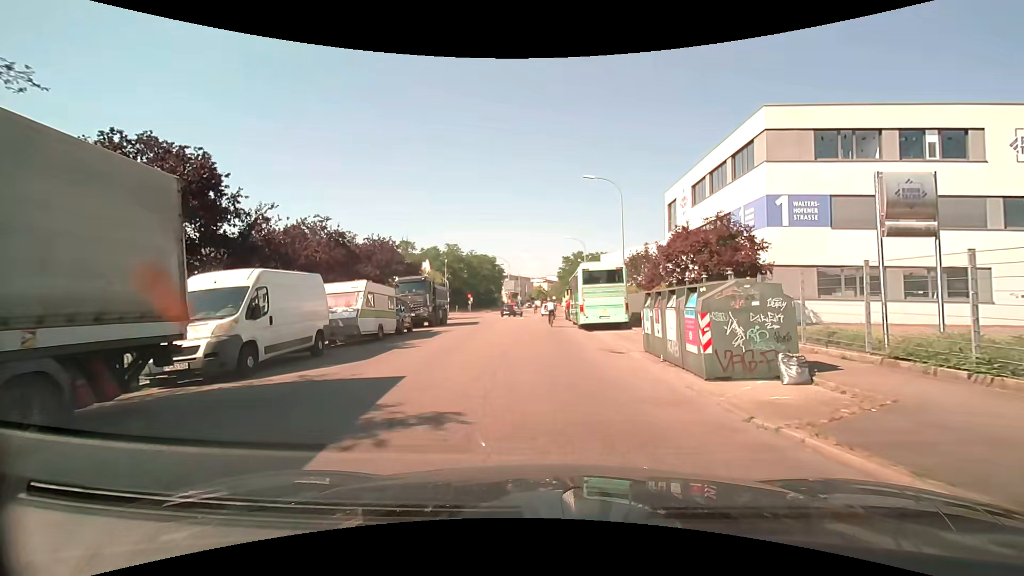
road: unclassified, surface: asphalt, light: Day
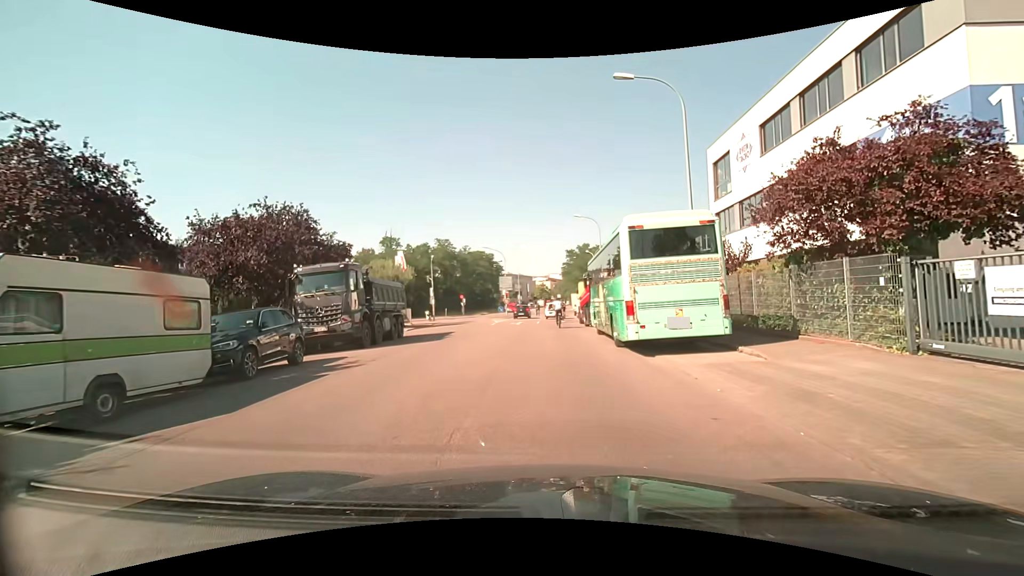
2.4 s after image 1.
(-0.1, +13.4) m; 0°
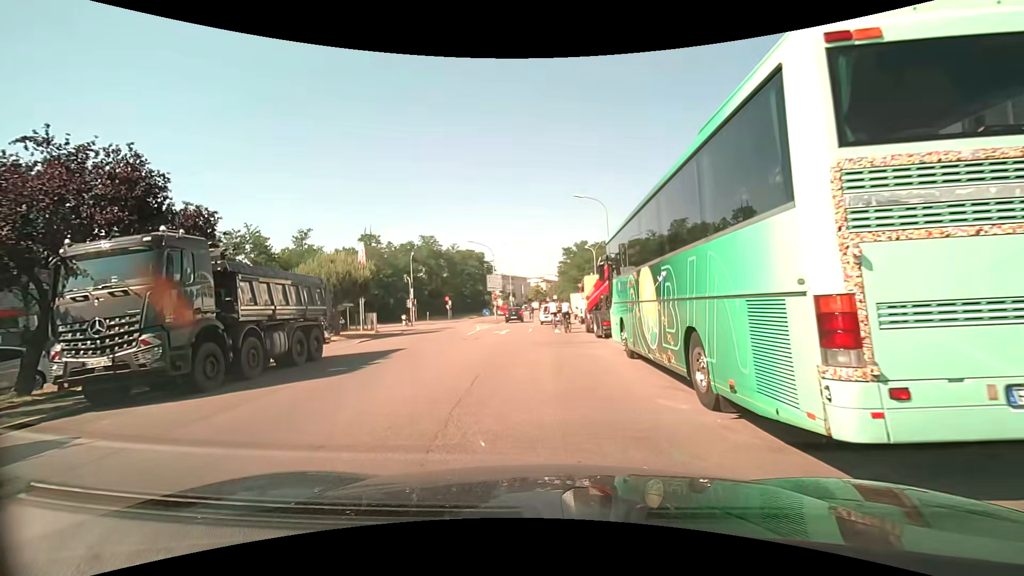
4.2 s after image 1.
(+0.1, +8.9) m; 0°
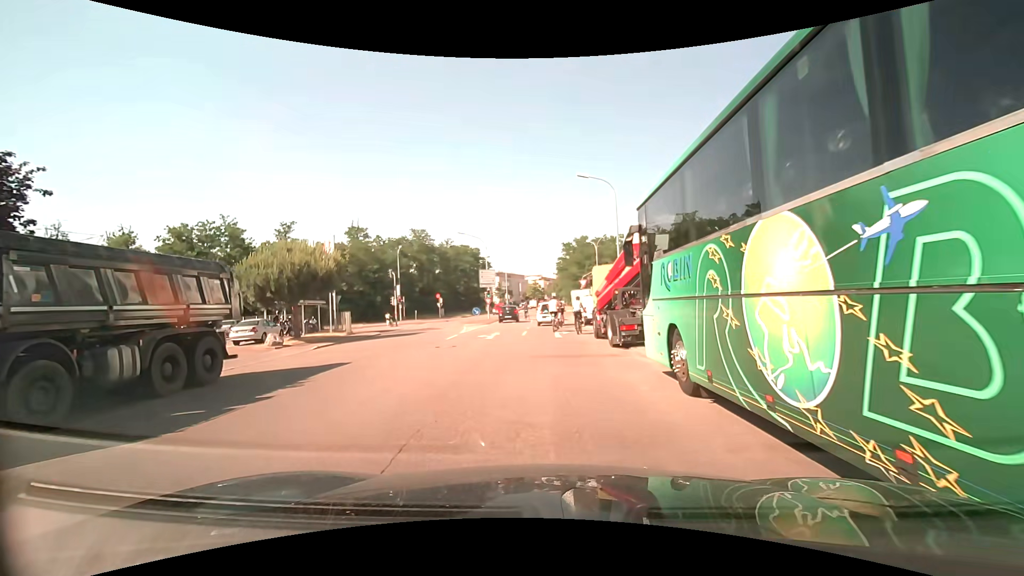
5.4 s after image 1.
(0.0, +5.2) m; 0°
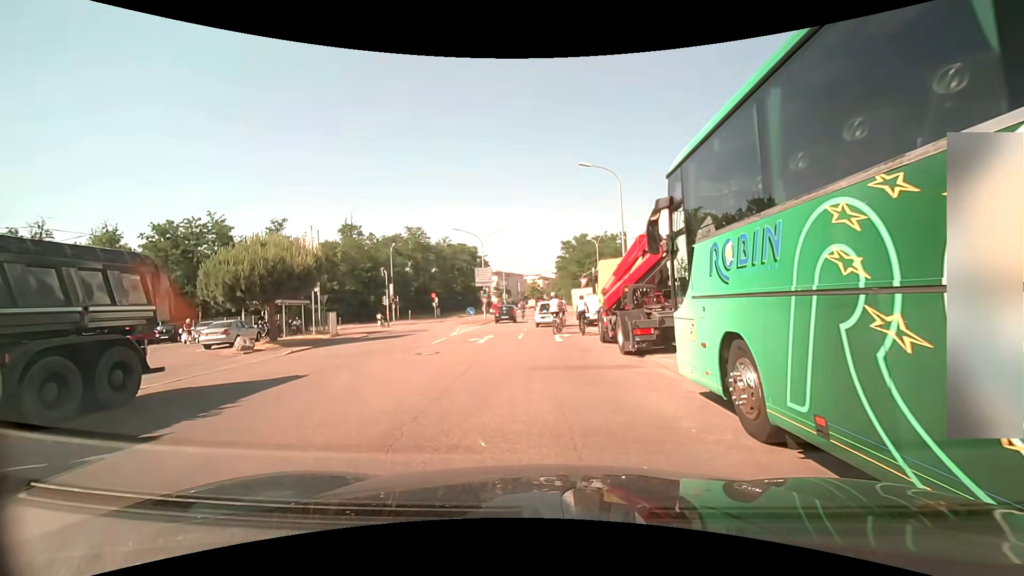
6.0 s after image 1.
(0.0, +2.4) m; +1°
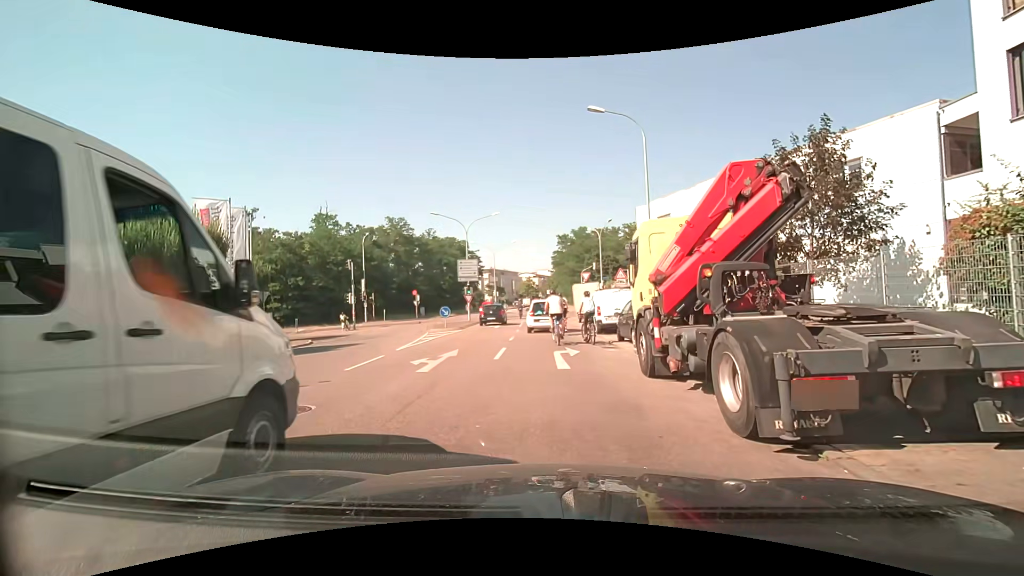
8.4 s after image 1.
(0.0, +7.9) m; +1°
